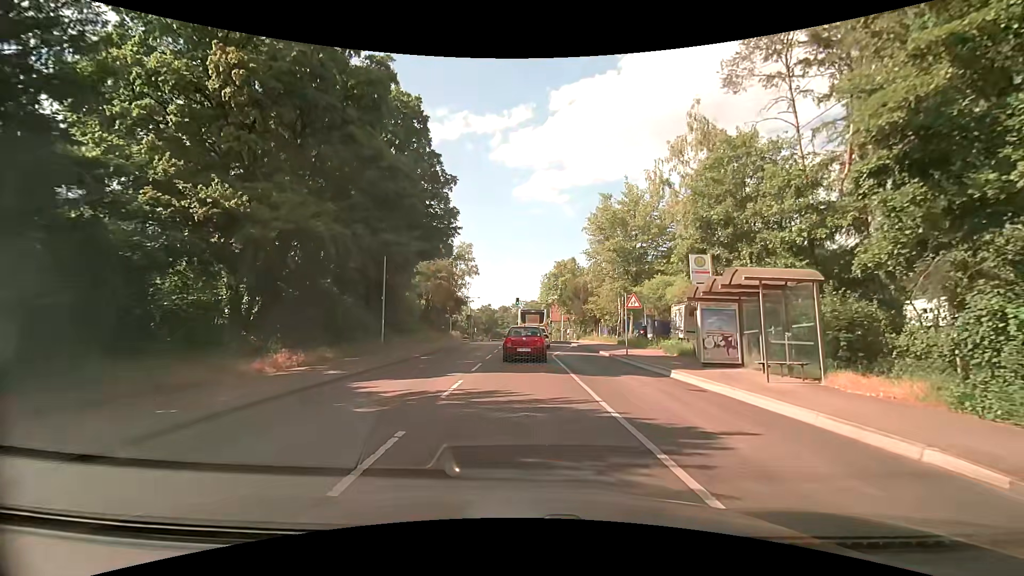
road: tertiary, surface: asphalt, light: Day
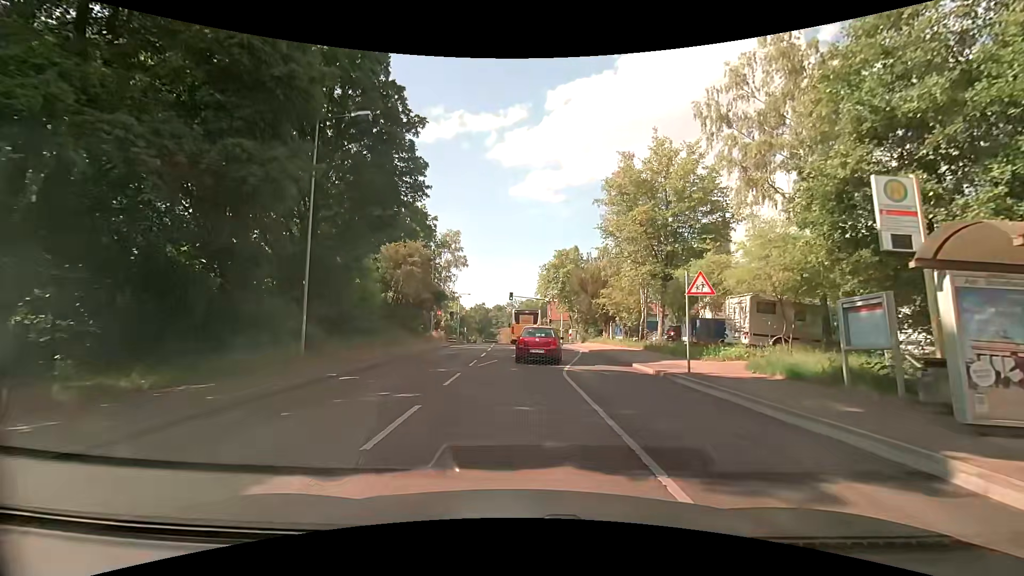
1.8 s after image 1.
(0.0, +10.1) m; 0°
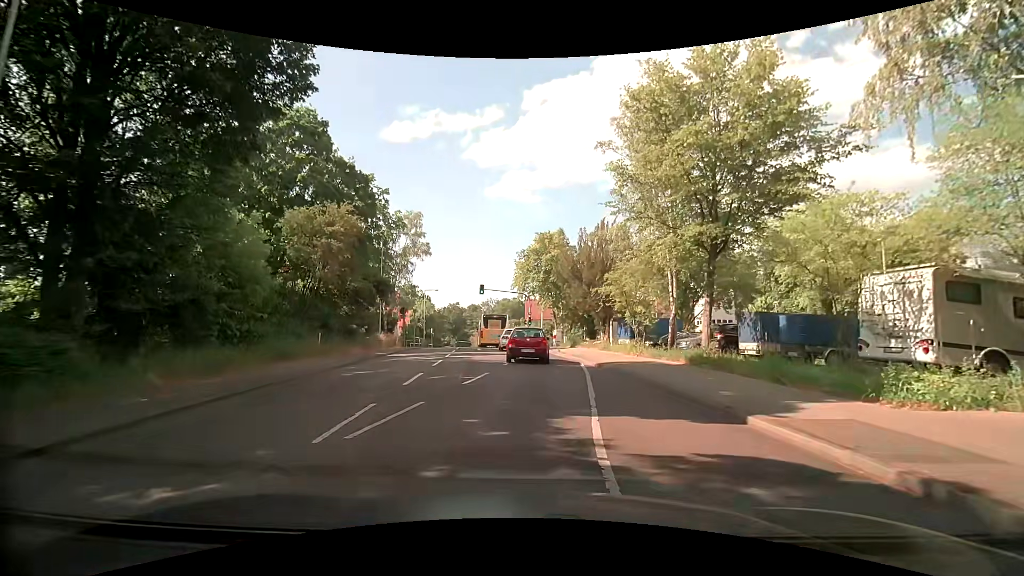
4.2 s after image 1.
(+0.3, +11.5) m; +2°
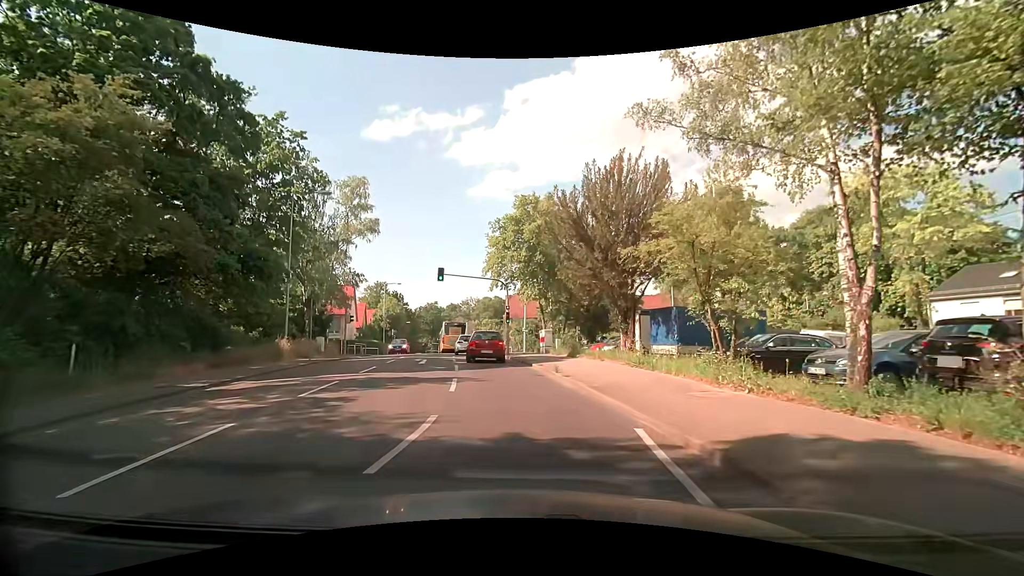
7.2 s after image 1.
(+0.7, +13.6) m; +4°
(0, +10) (-1, +20) (-3, +30) (-5, +40) (-7, +49) (-9, +59) (-11, +69) (-13, +79) (-15, +89) (-17, +98) m
